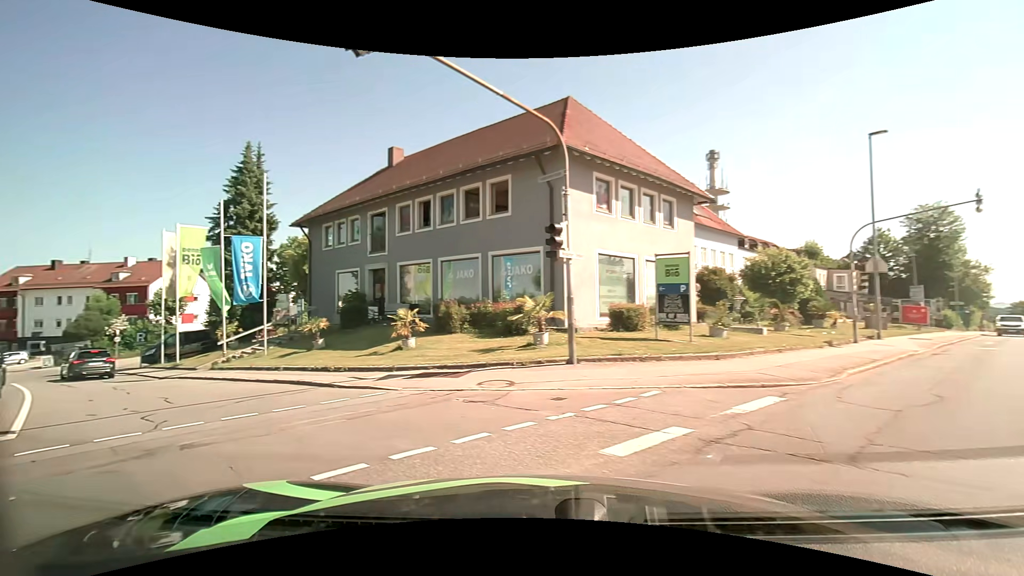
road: residential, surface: asphalt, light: Day
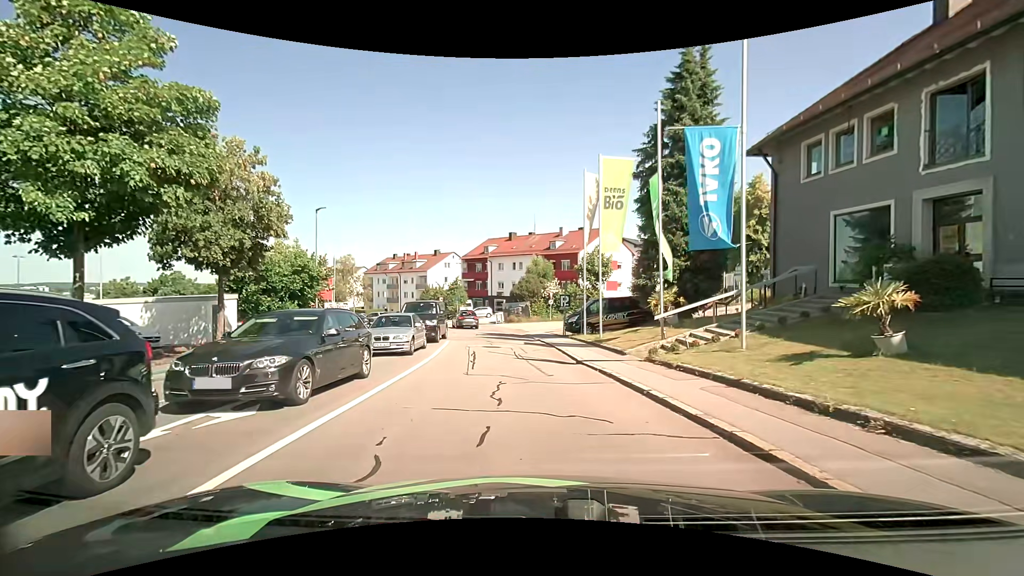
(-5.9, +10.4) m; -43°
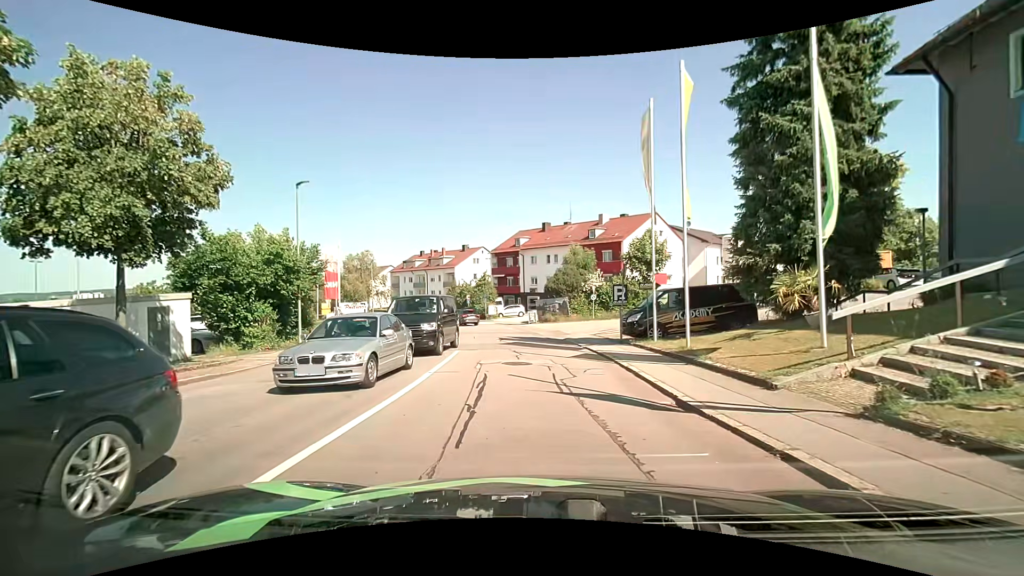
(-0.4, +7.4) m; -5°
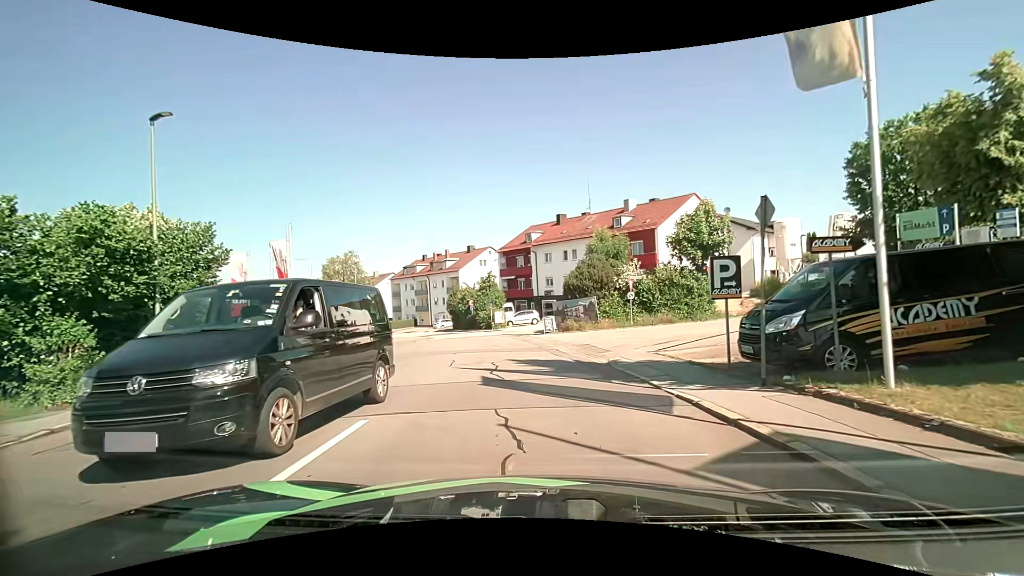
(-0.1, +10.4) m; -2°
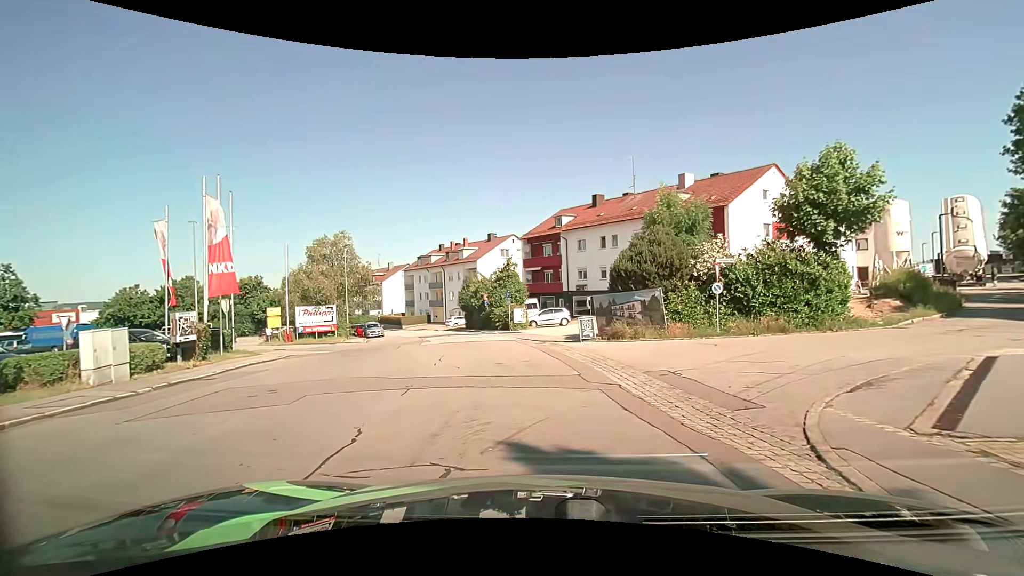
(-0.1, +10.1) m; -1°
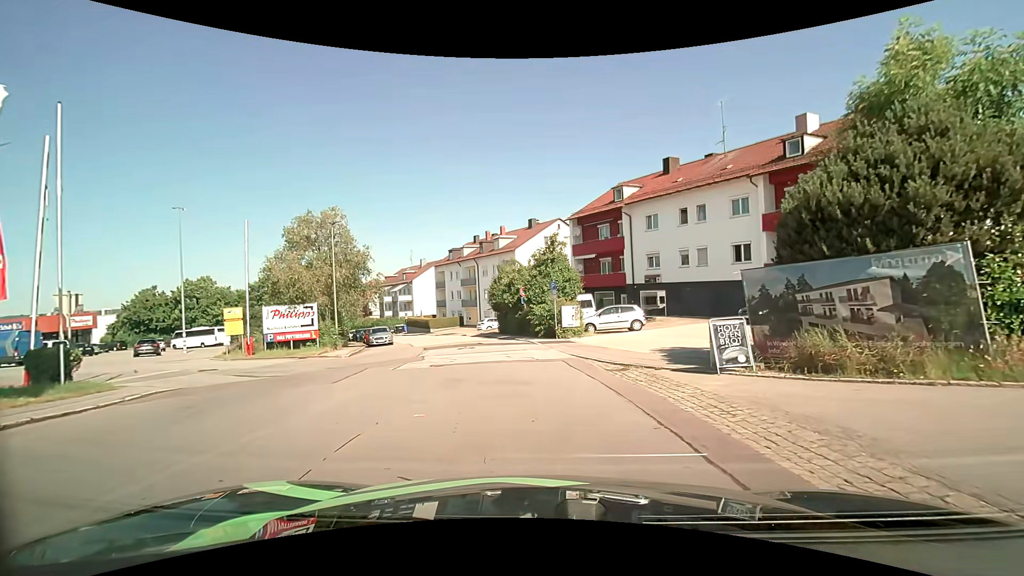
(-0.7, +11.9) m; -7°
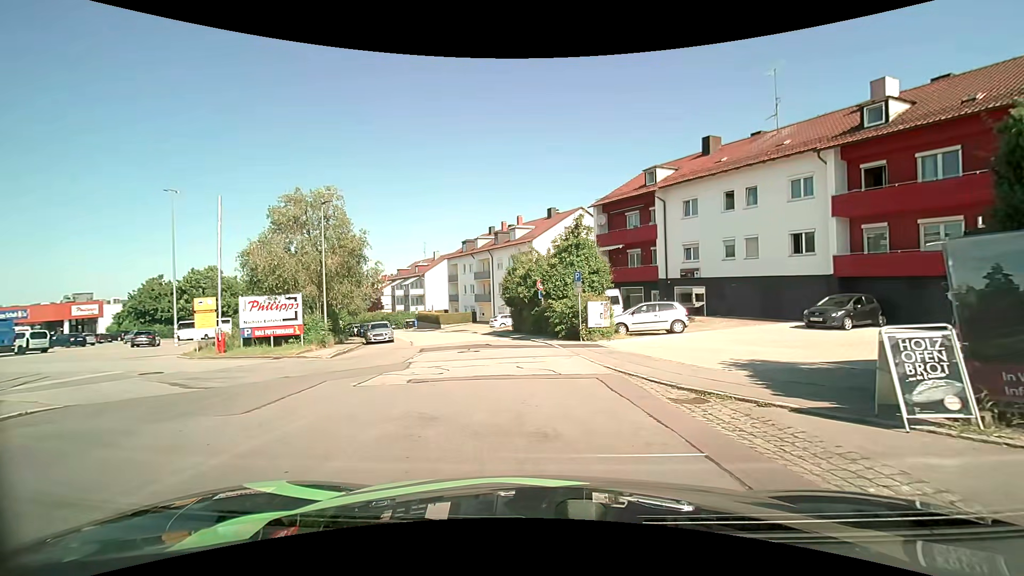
(0.0, +4.4) m; -1°
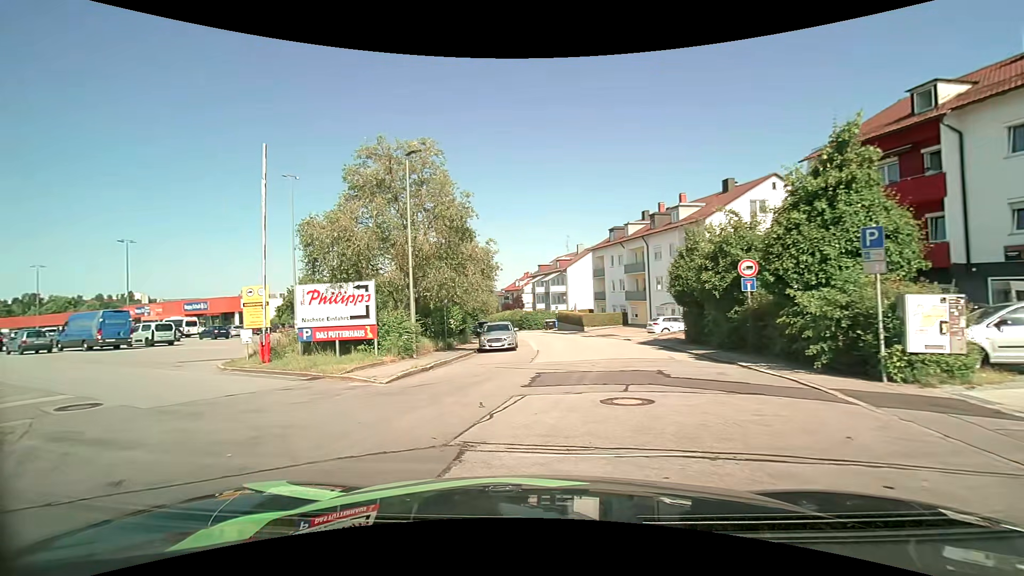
(-1.0, +9.9) m; -19°
(-3, +9) (-11, +16) (-14, +25) (-14, +35) (-14, +45) (-17, +54) (-24, +61) (-32, +67) (-41, +72) (-50, +77) m
